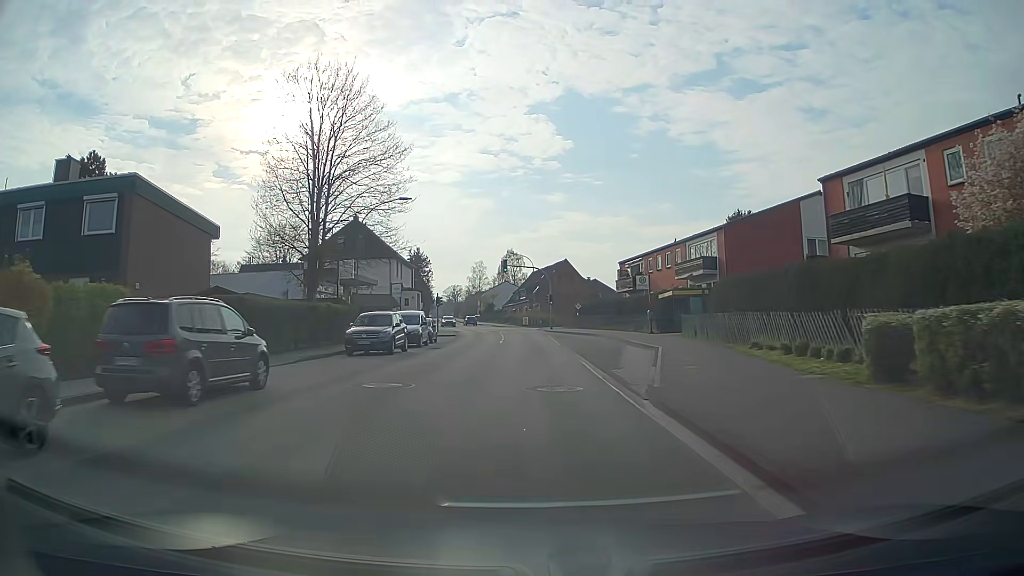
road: secondary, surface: asphalt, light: Day
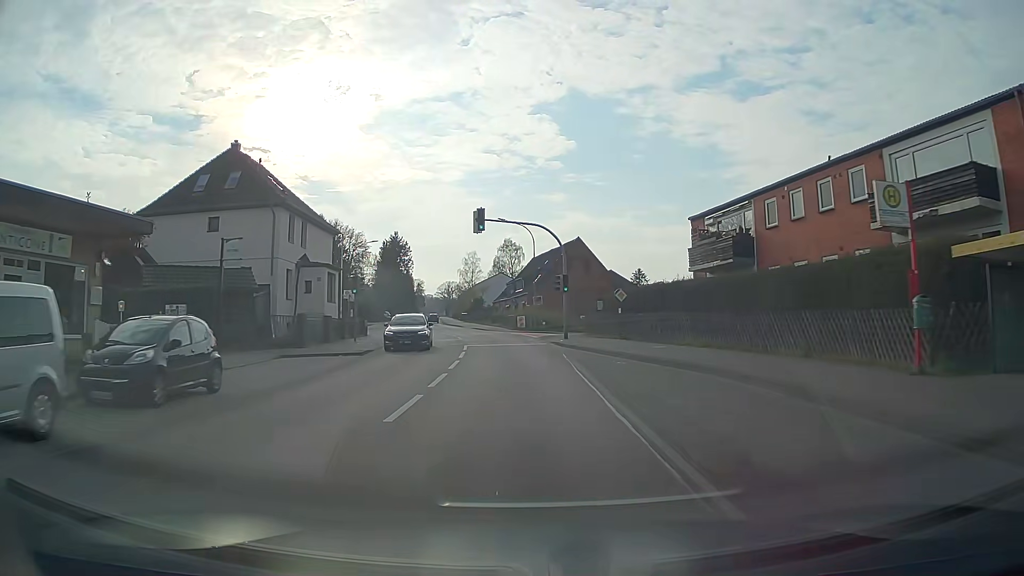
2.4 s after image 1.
(+0.2, +29.4) m; 0°
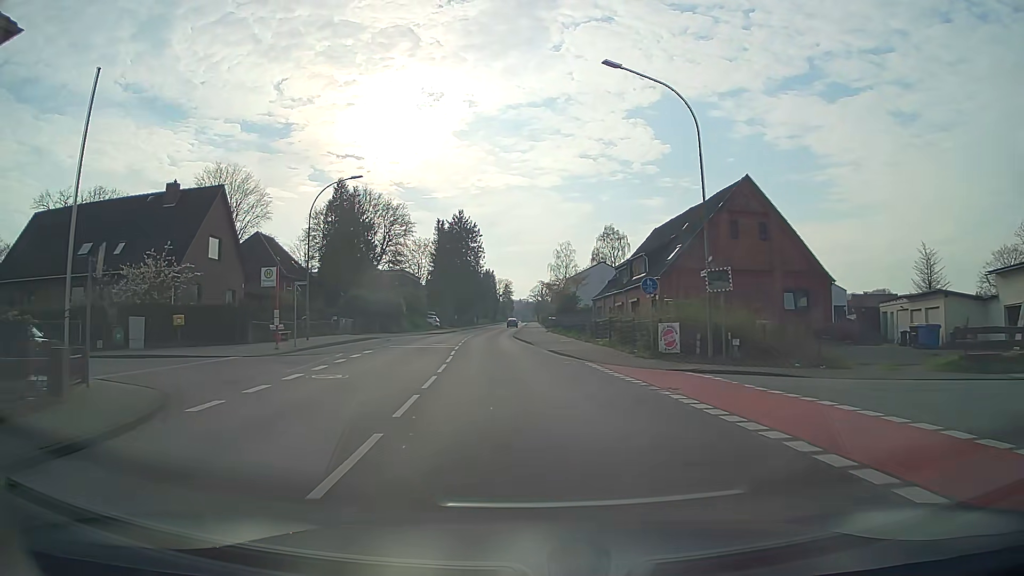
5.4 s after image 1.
(-1.9, +36.7) m; -8°
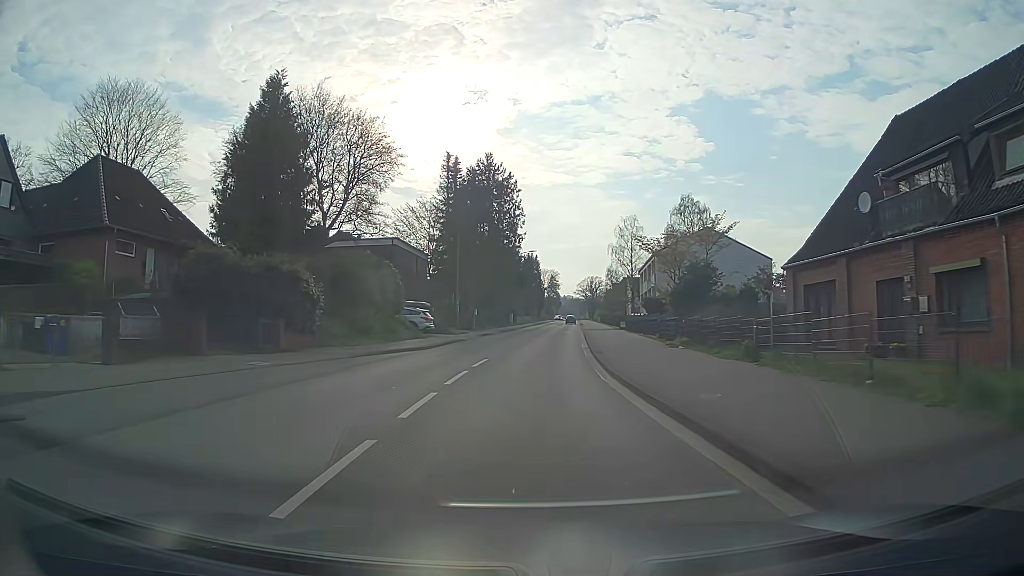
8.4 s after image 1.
(-2.1, +36.6) m; -4°
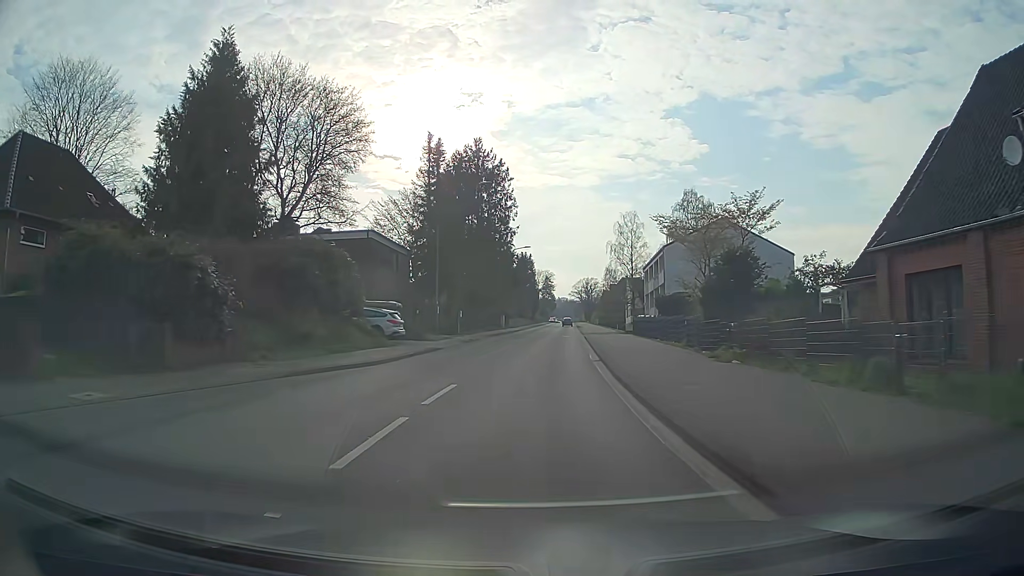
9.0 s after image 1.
(0.0, +7.4) m; +1°
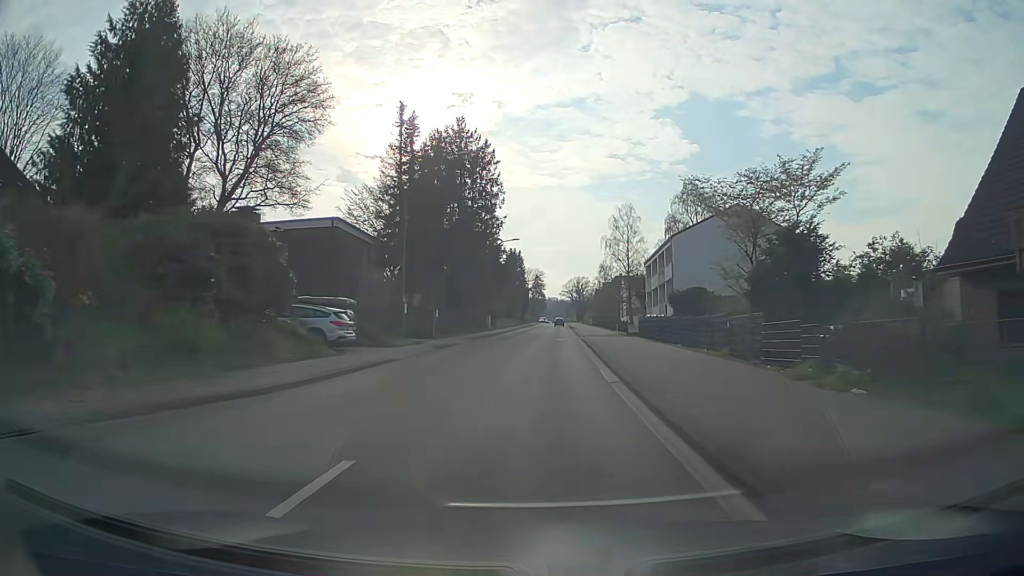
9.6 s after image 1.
(0.0, +7.4) m; +1°
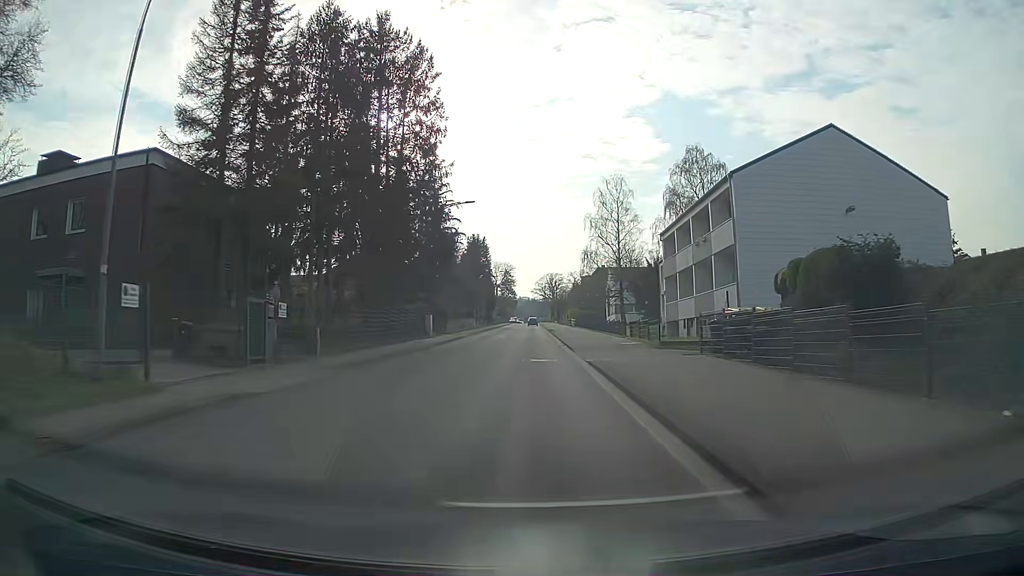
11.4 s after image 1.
(+0.5, +22.0) m; +3°
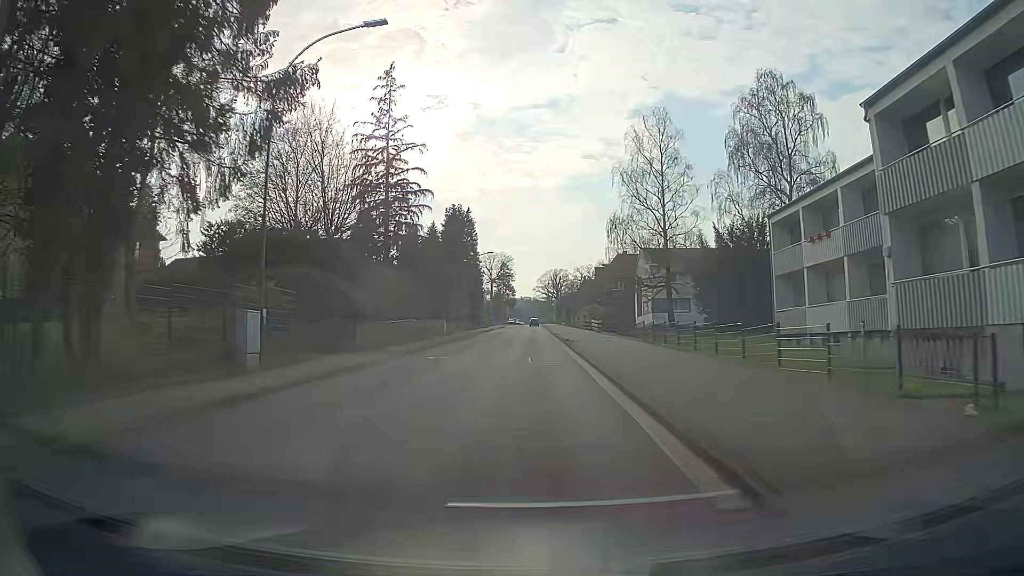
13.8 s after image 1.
(-0.2, +29.0) m; 0°
(0, +10) (0, +20) (0, +30) (0, +40) (0, +50) (0, +60) (0, +70) (0, +80) (0, +90) (0, +100) m
